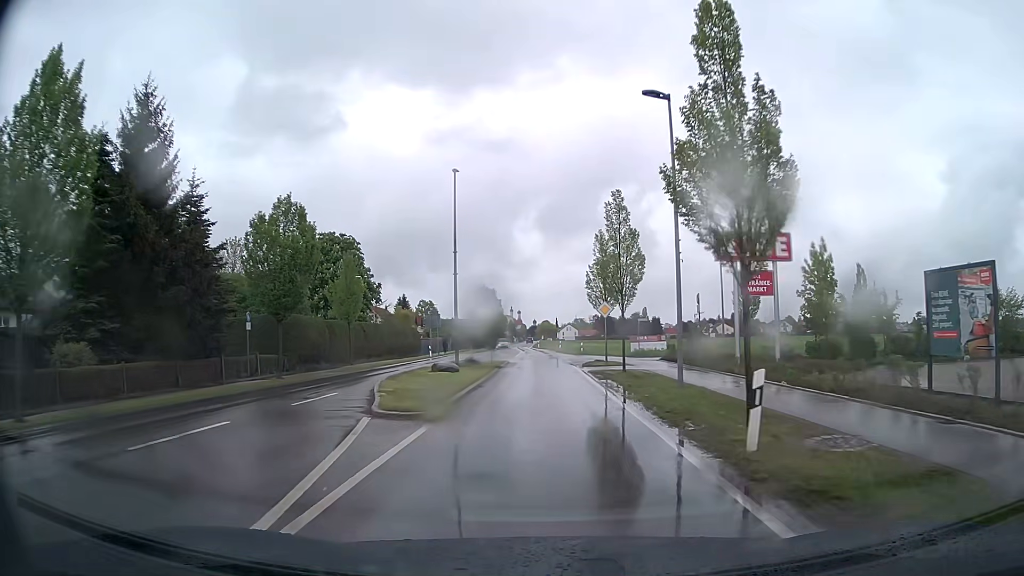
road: tertiary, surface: asphalt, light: Day
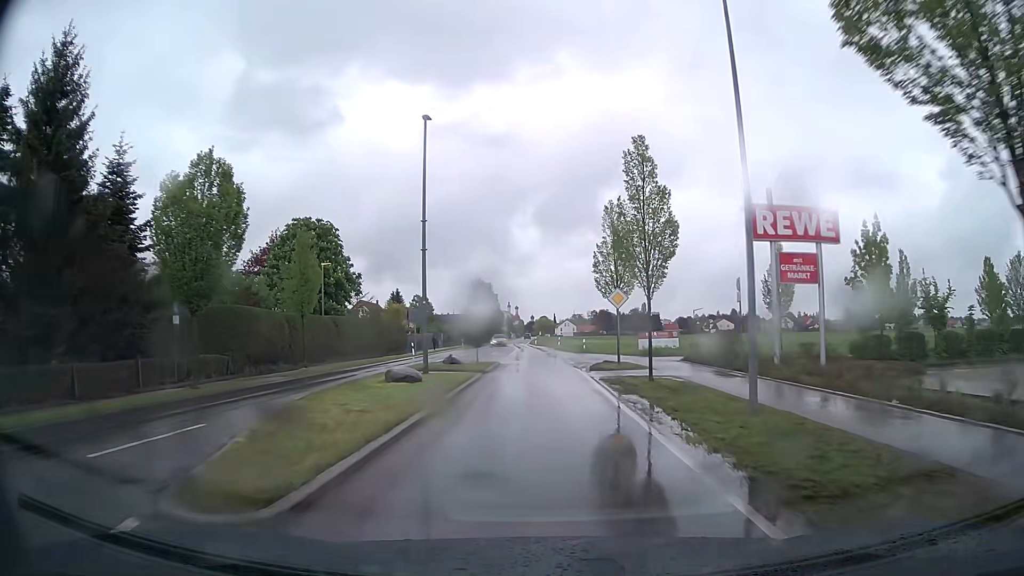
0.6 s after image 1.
(+0.1, +6.8) m; +1°
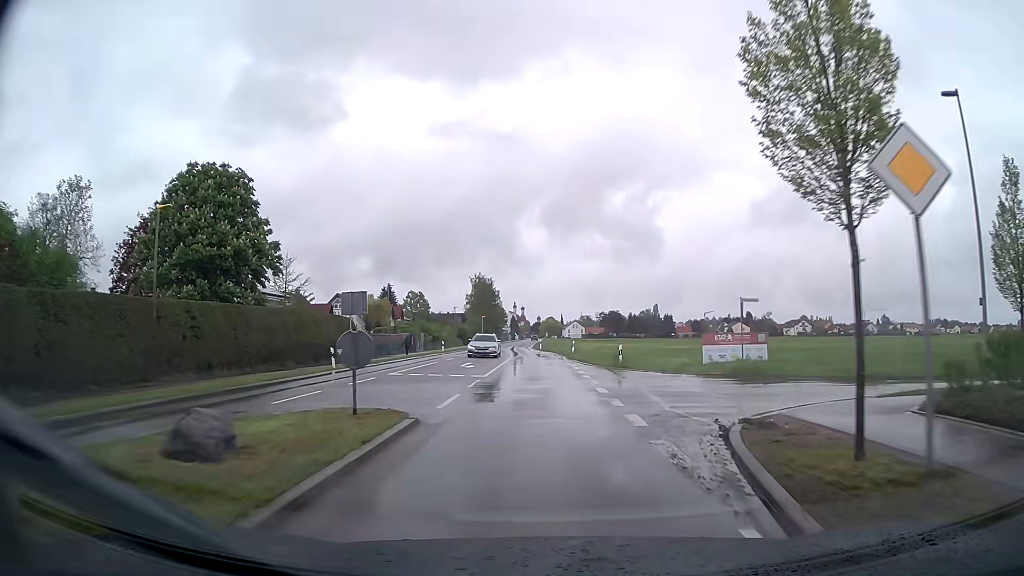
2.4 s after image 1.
(-0.1, +21.2) m; 0°
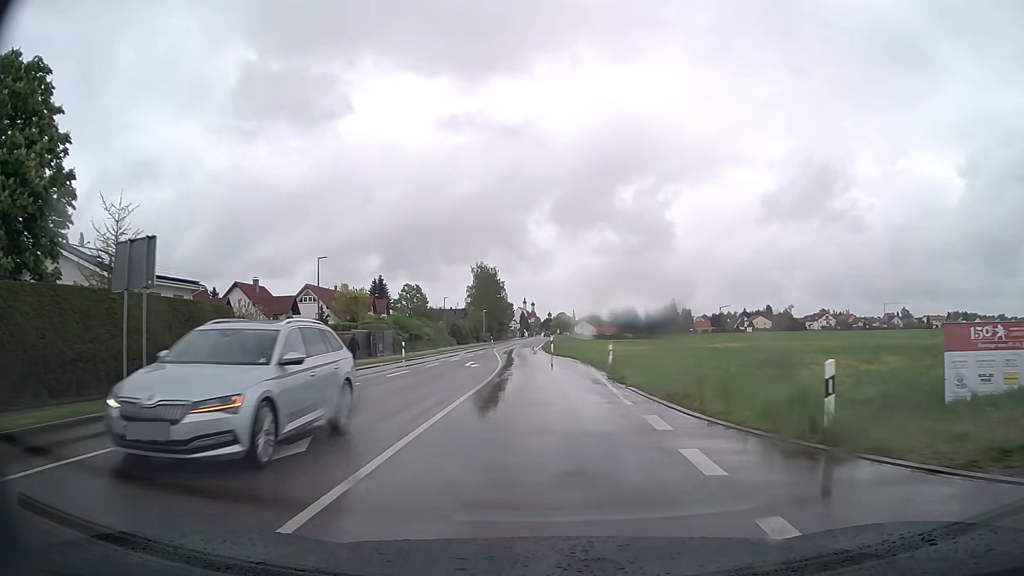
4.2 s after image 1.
(-0.3, +22.0) m; -1°
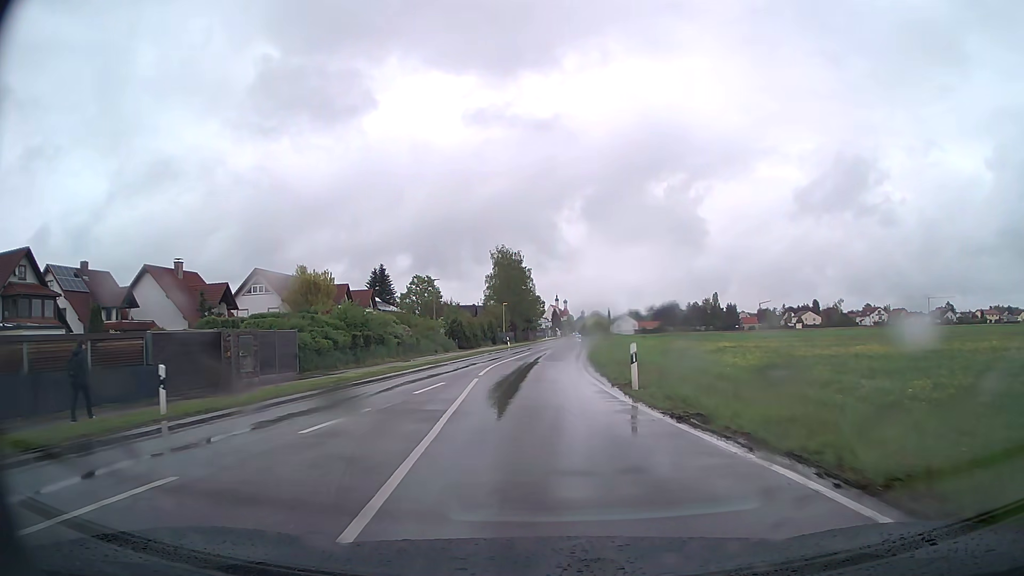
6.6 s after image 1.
(-0.7, +29.9) m; -3°
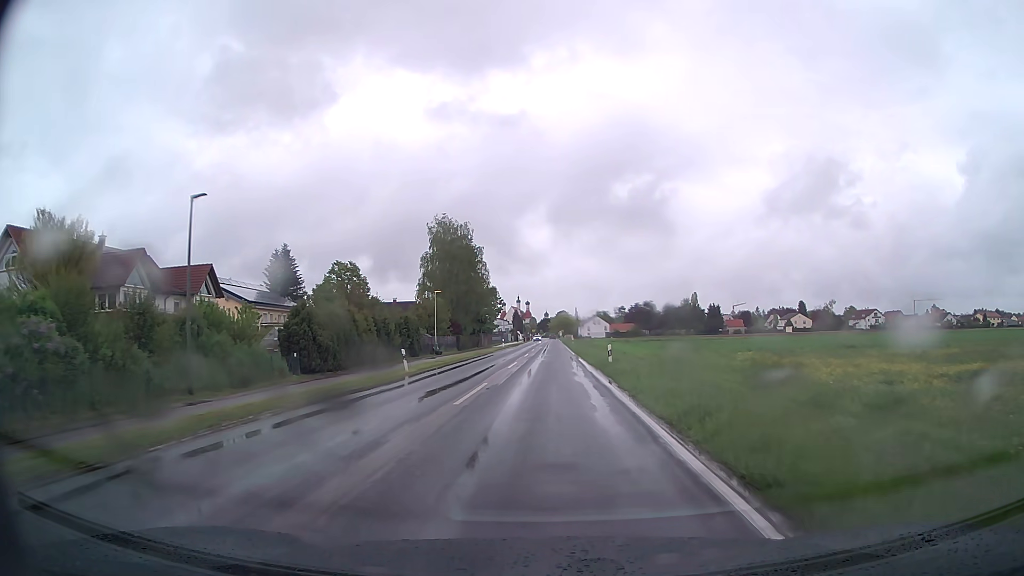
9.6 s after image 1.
(+0.6, +37.8) m; +3°
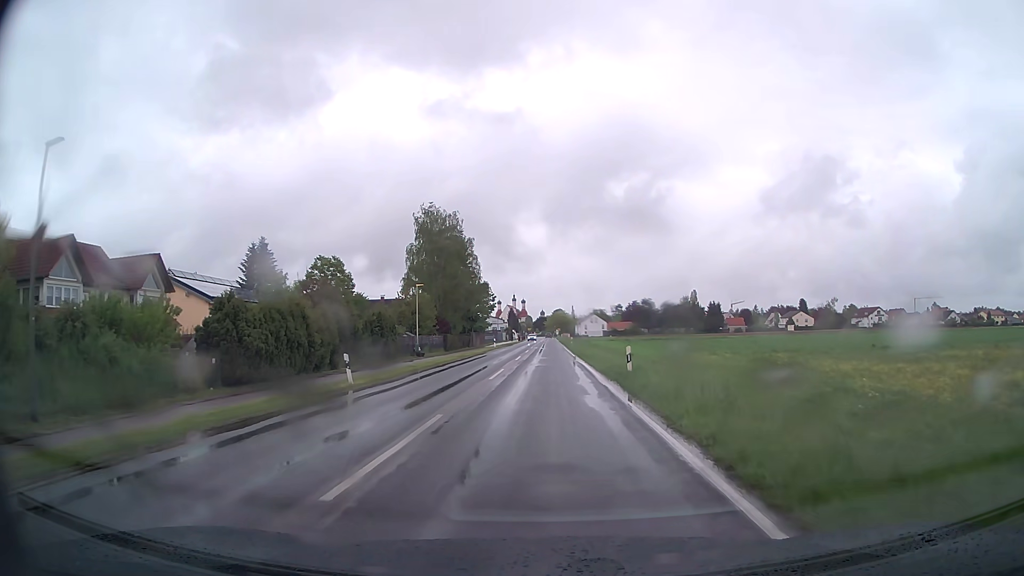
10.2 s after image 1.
(0.0, +7.6) m; 0°
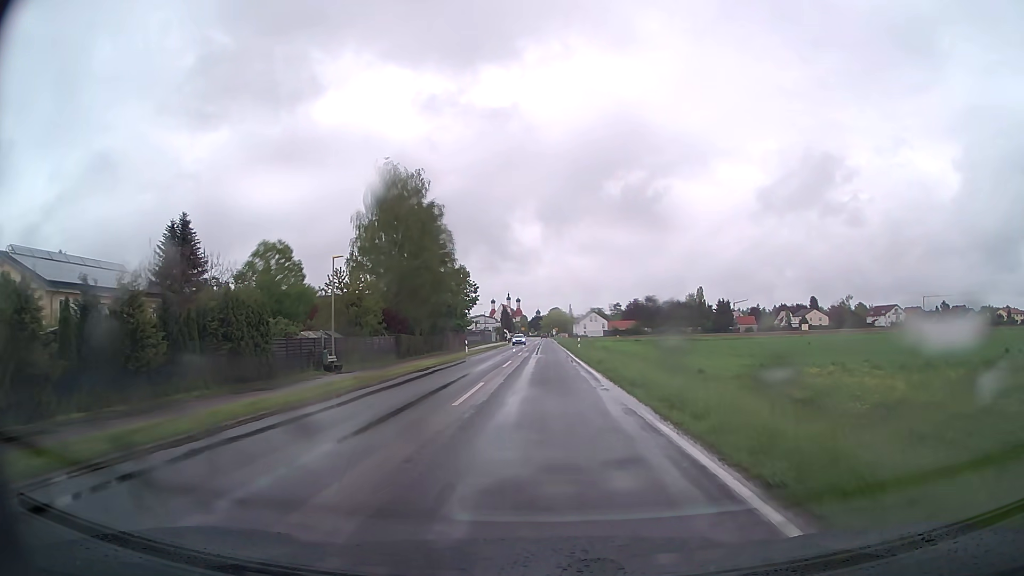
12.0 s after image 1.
(+0.1, +22.9) m; 0°
(0, +10) (0, +20) (0, +30) (0, +40) (0, +50) (0, +60) (0, +70) (0, +80) (0, +90) (0, +100) m
